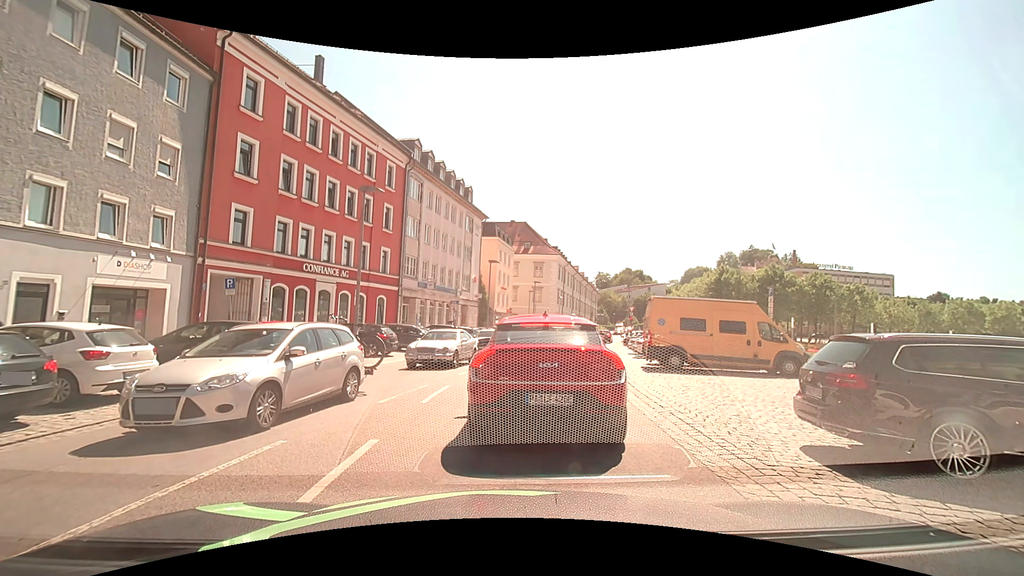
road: tertiary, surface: asphalt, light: Day
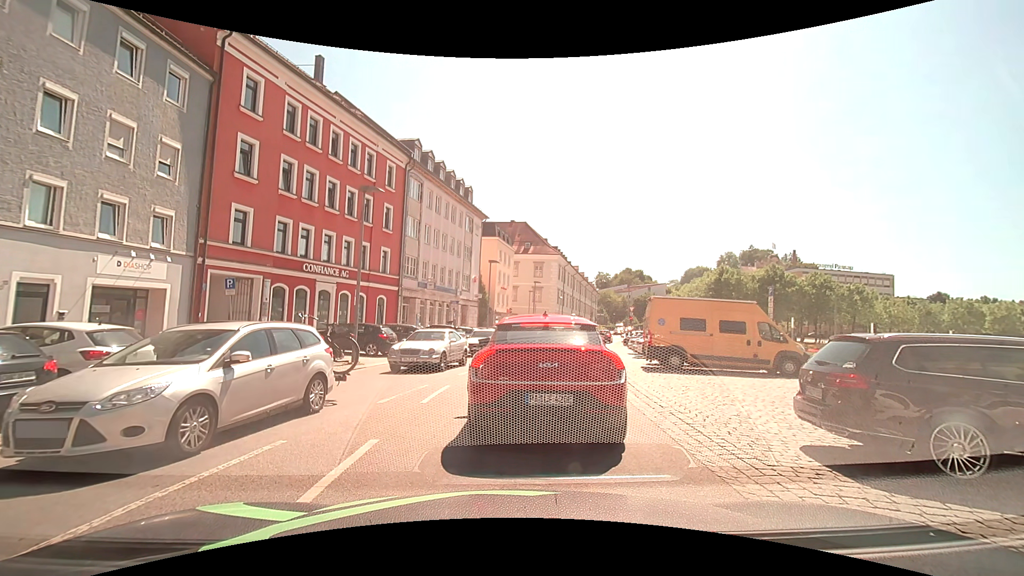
(0.0, 0.0) m; 0°
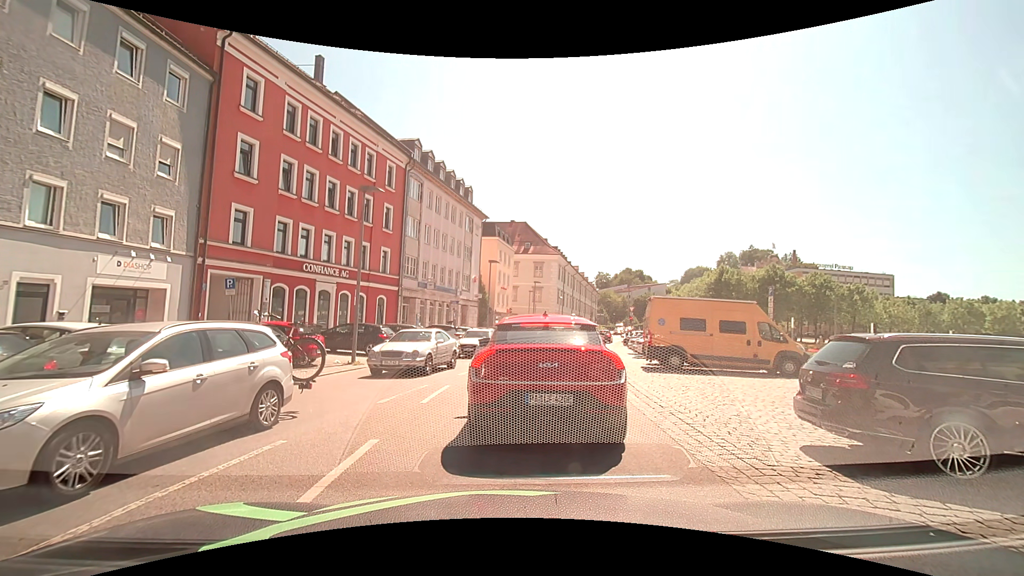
(0.0, 0.0) m; 0°
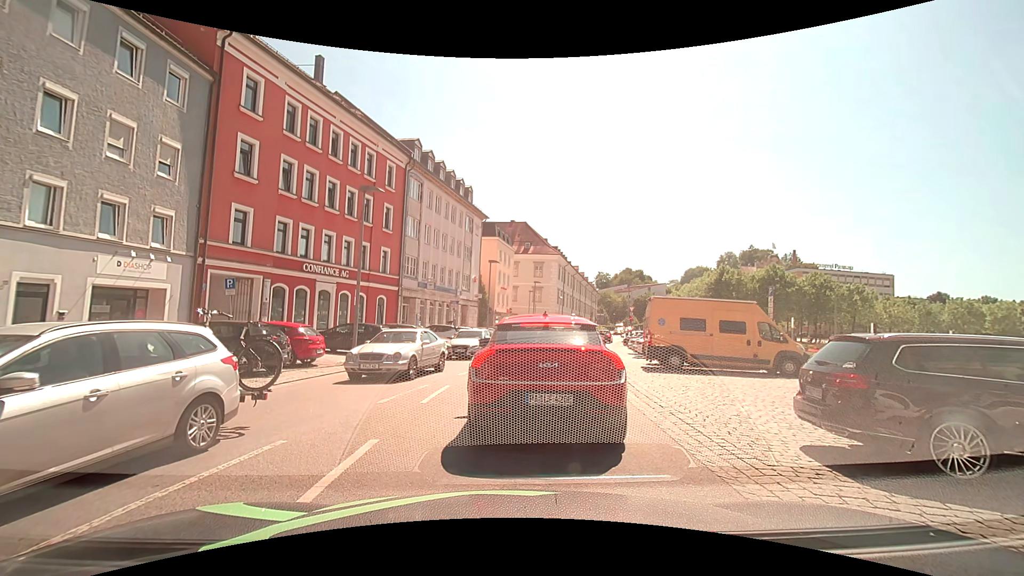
(0.0, 0.0) m; 0°
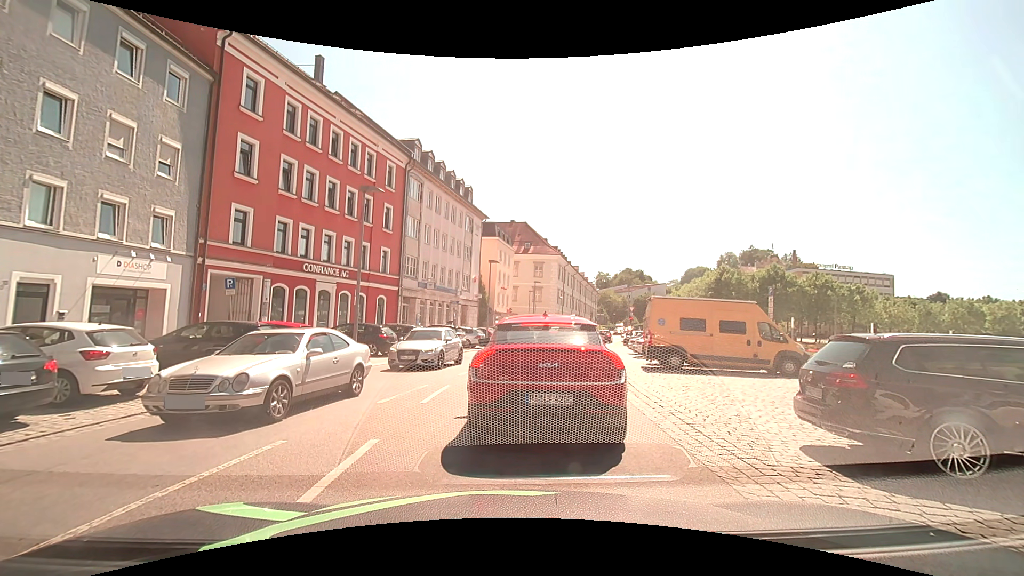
(0.0, 0.0) m; 0°
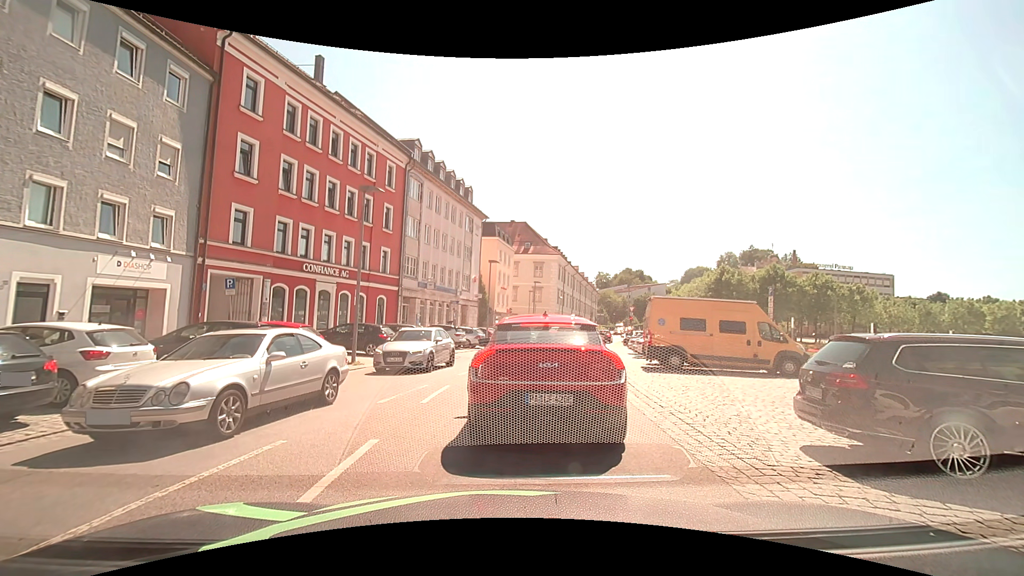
(0.0, 0.0) m; 0°
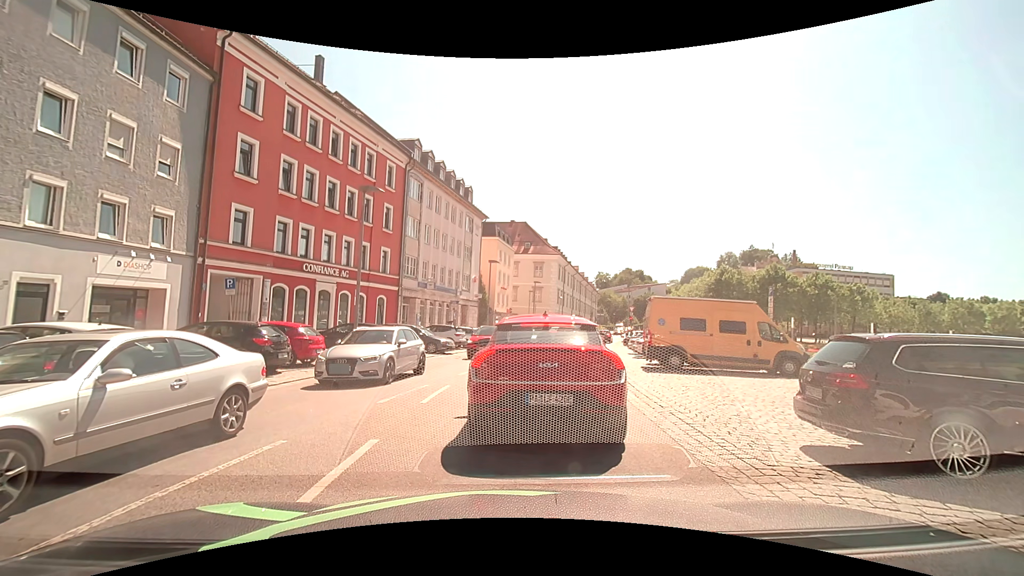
(0.0, 0.0) m; 0°
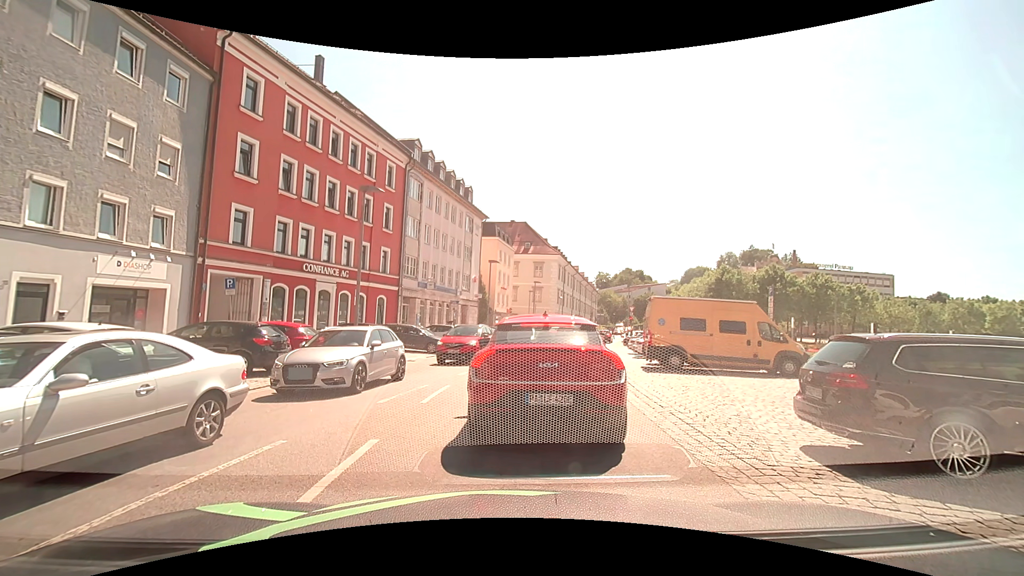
(0.0, 0.0) m; 0°
